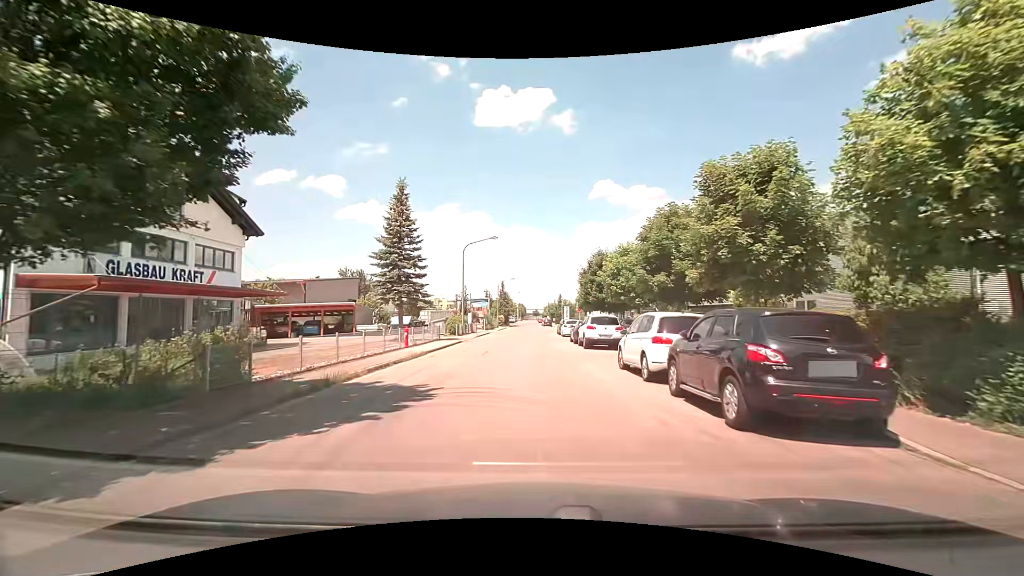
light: Day
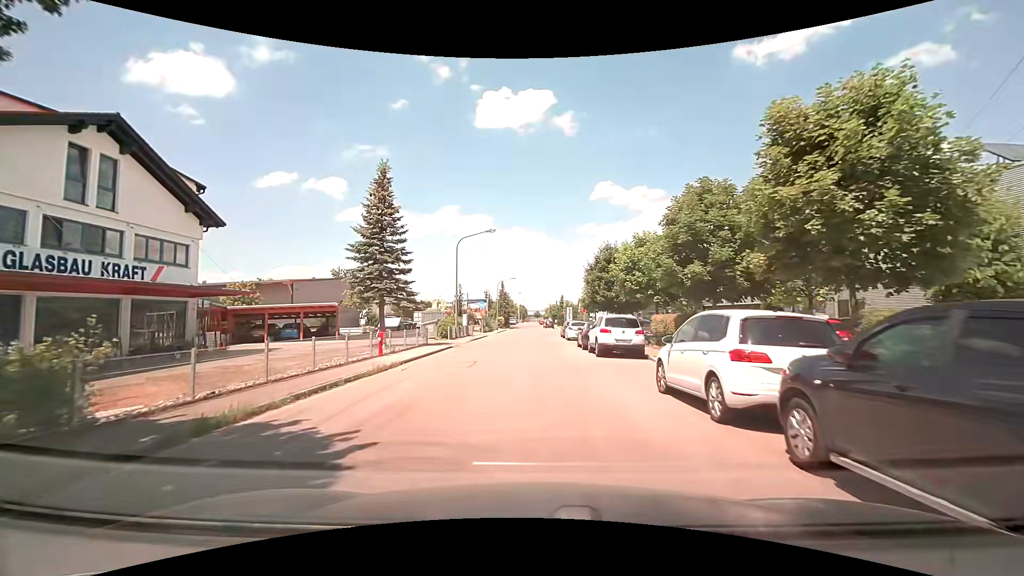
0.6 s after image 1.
(0.0, +4.3) m; 0°
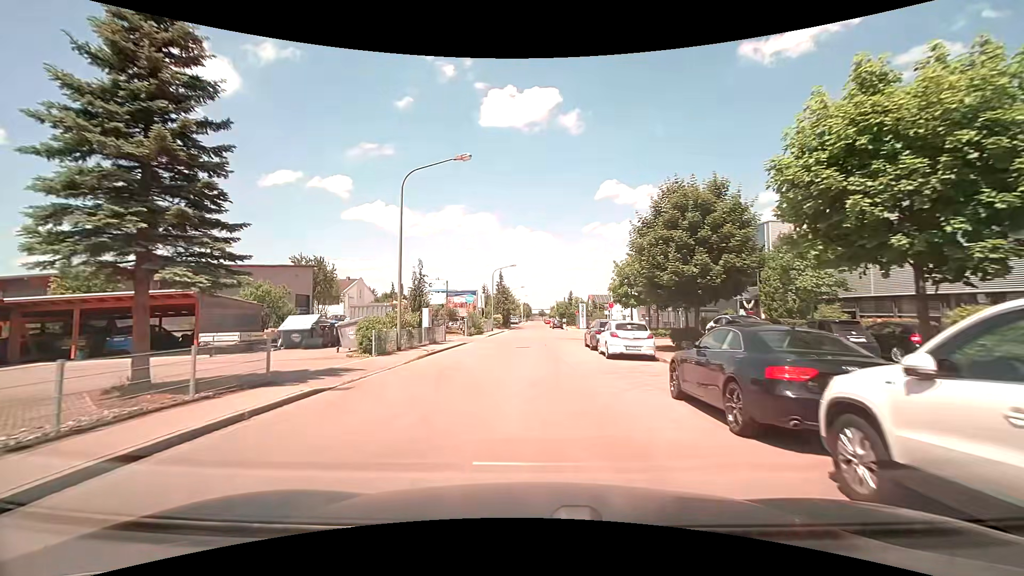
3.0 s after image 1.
(-0.3, +18.0) m; -1°
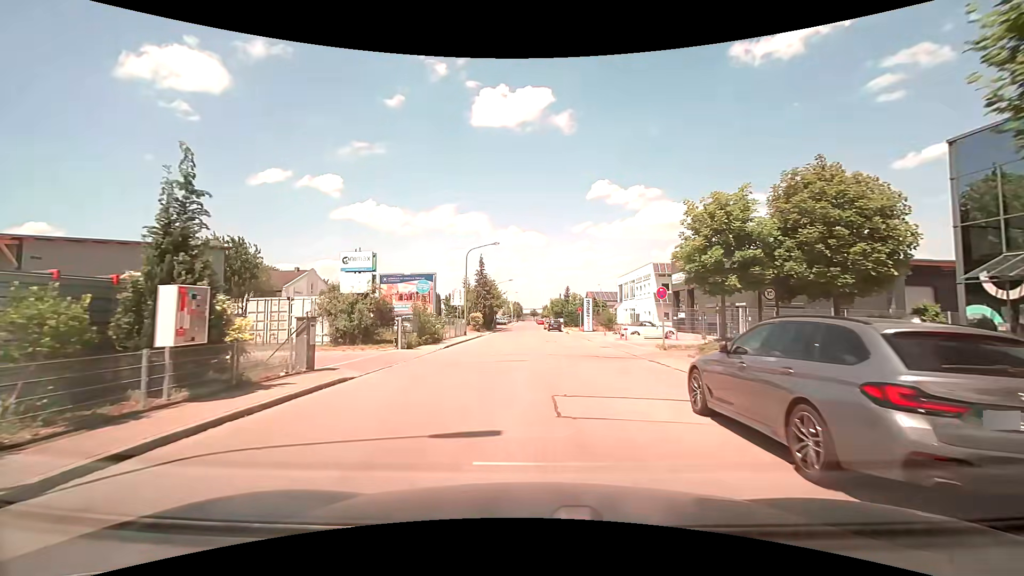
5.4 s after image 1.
(+0.1, +19.1) m; +1°
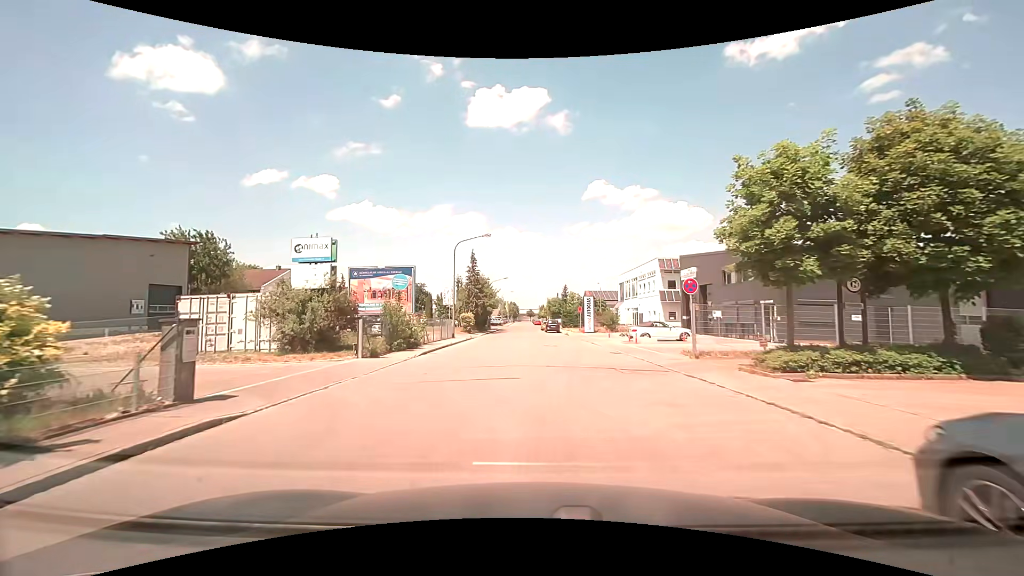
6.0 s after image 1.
(0.0, +4.9) m; +1°
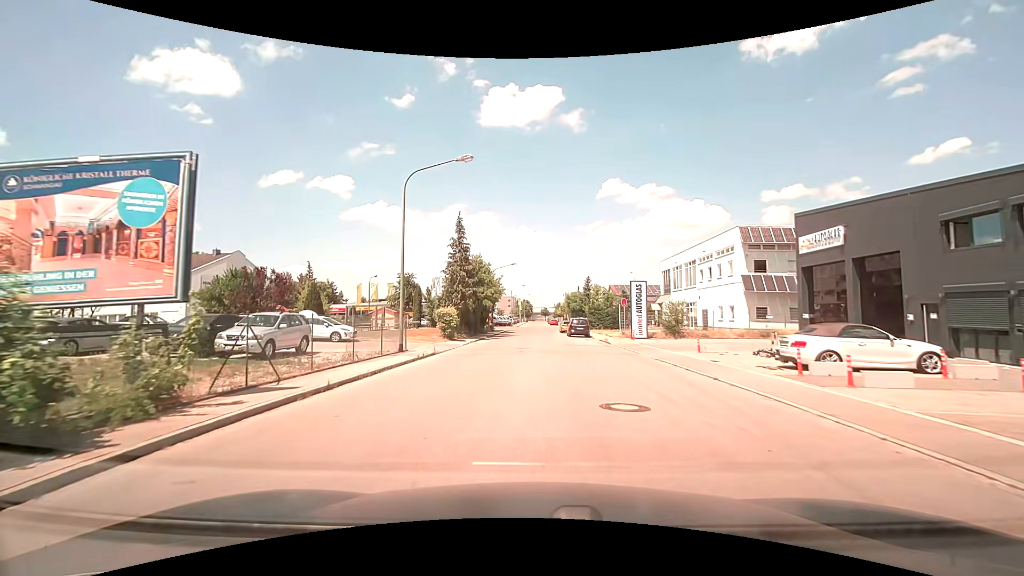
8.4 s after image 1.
(-0.4, +20.1) m; -2°
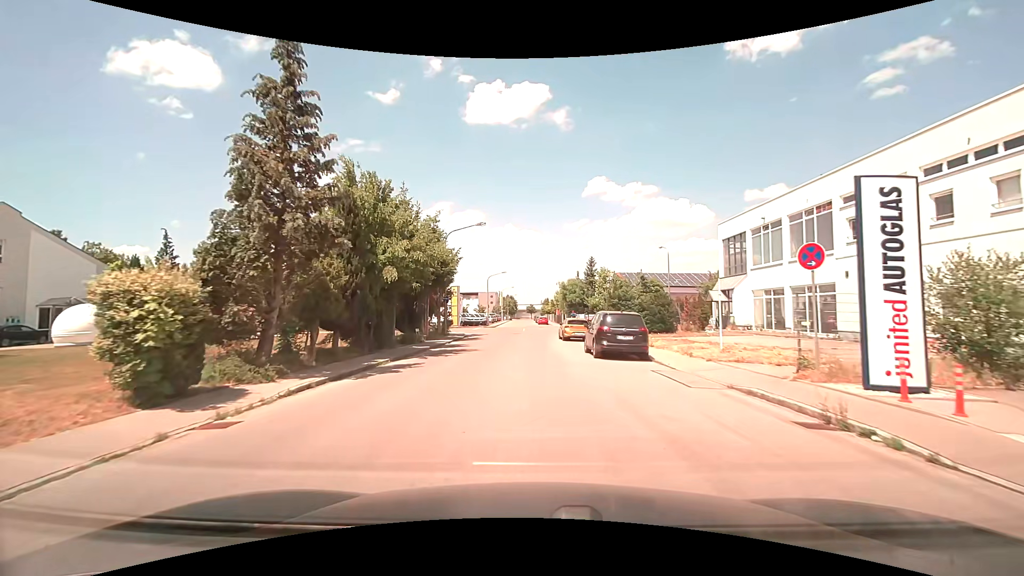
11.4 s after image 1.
(+0.3, +26.0) m; +2°
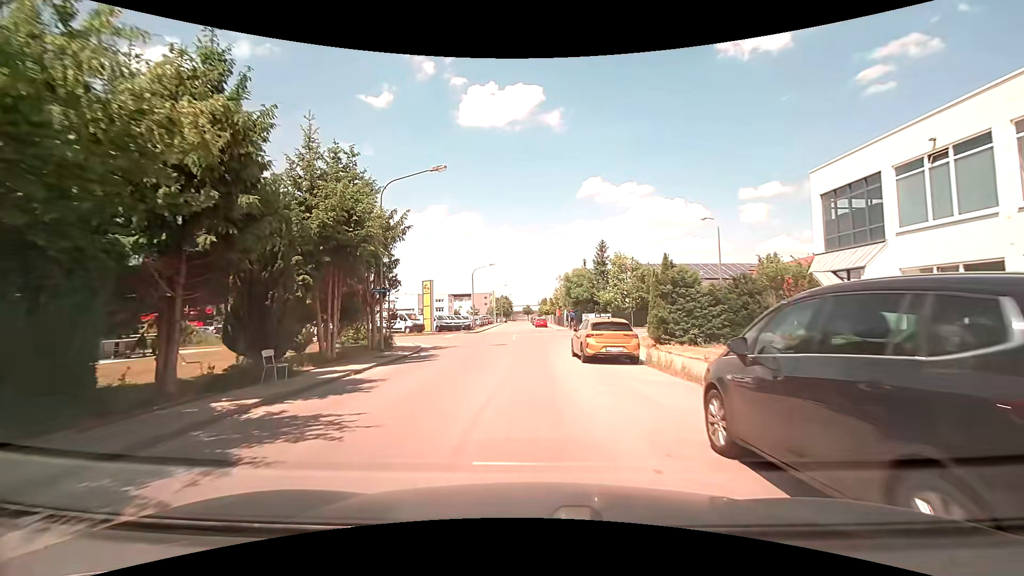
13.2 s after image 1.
(+0.1, +14.9) m; 0°
(0, +10) (0, +20) (0, +30) (0, +40) (0, +50) (-1, +60) (-2, +70) (-3, +80) (-4, +90) (-6, +100) m
